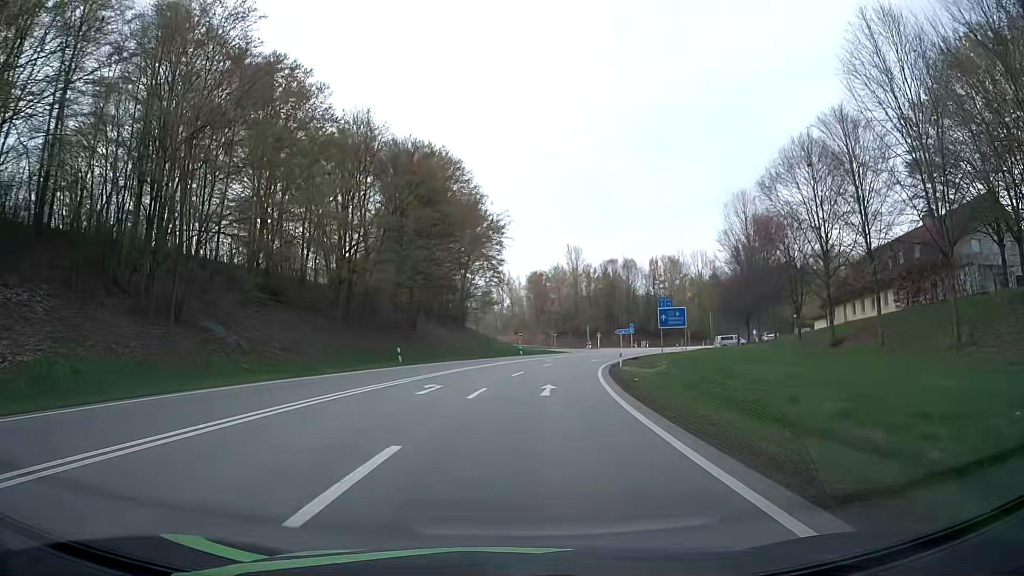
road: primary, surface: asphalt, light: Day
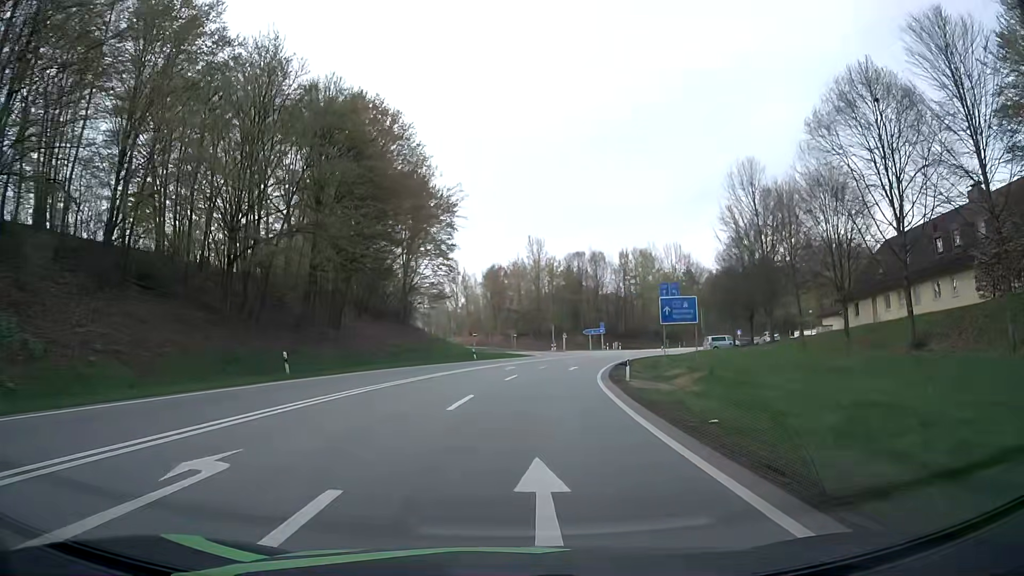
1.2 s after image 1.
(+0.4, +14.6) m; +3°
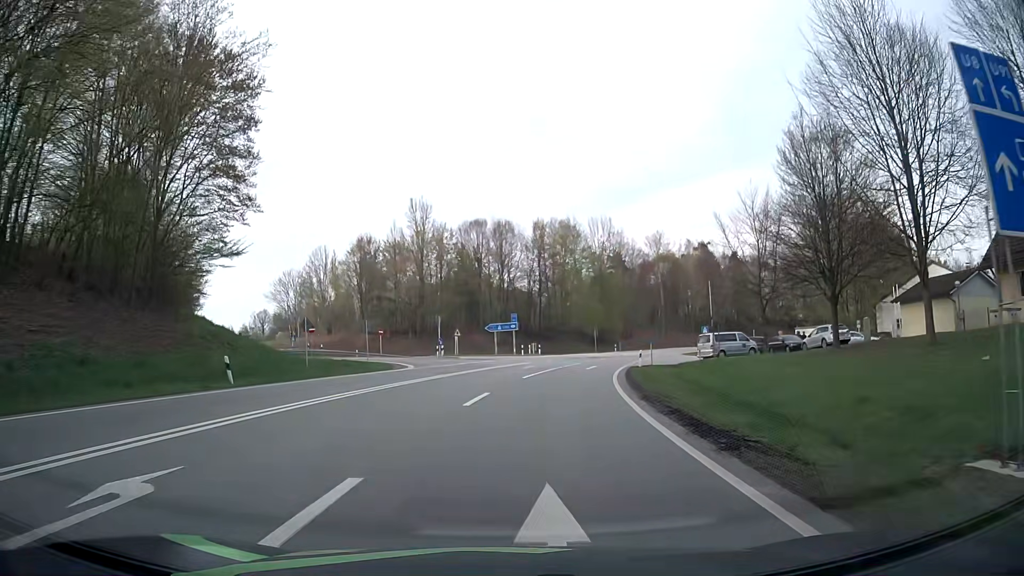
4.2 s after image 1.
(+2.8, +35.4) m; +9°
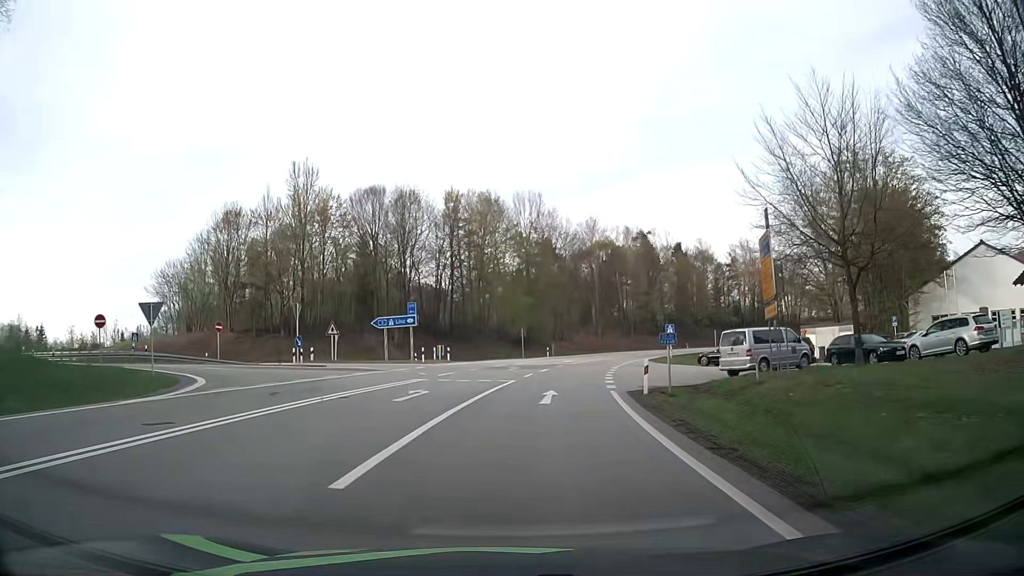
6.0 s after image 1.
(+1.3, +21.2) m; +7°
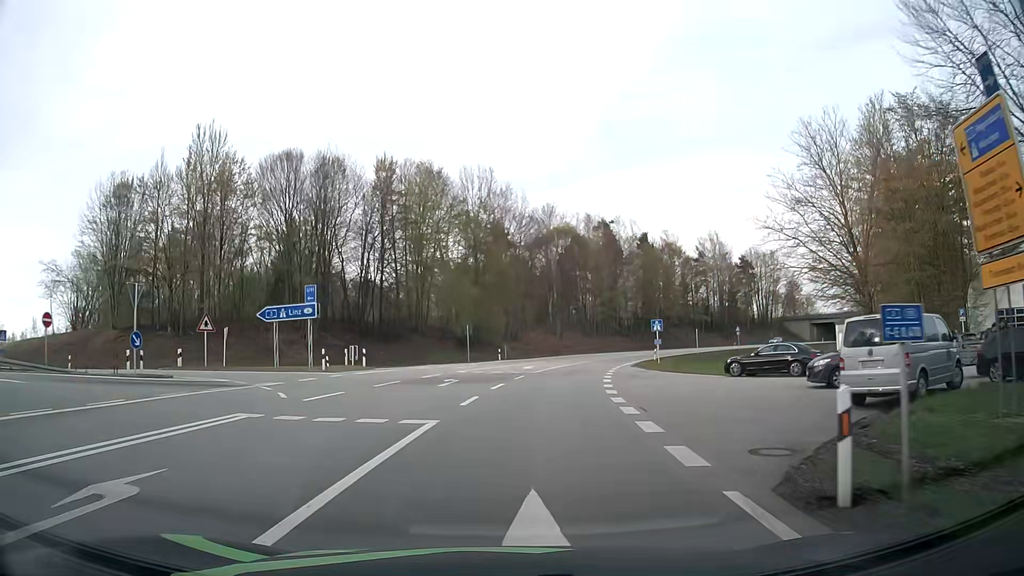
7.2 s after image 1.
(+0.7, +14.4) m; +5°
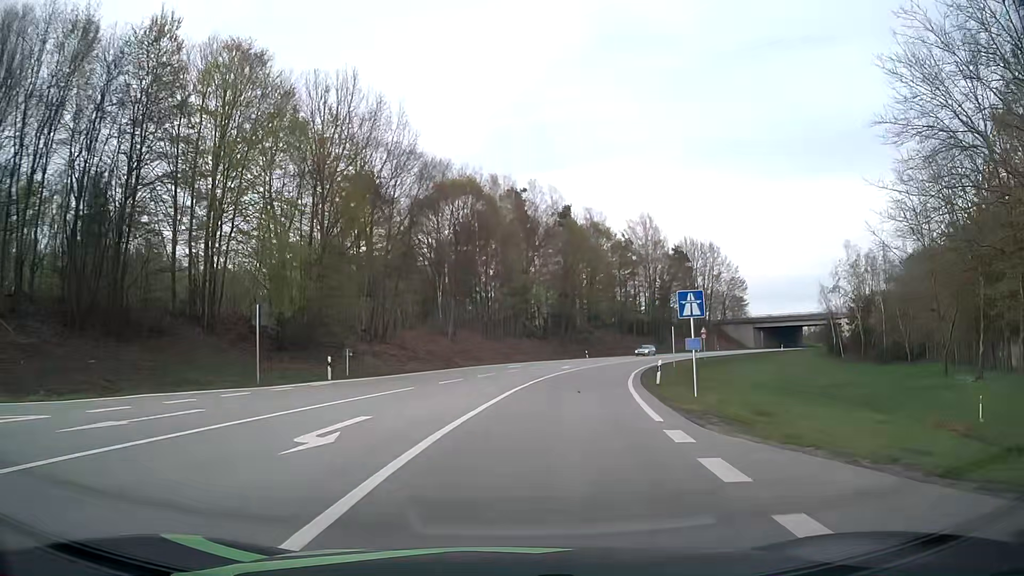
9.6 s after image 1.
(+2.2, +30.6) m; +9°
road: motorway_link
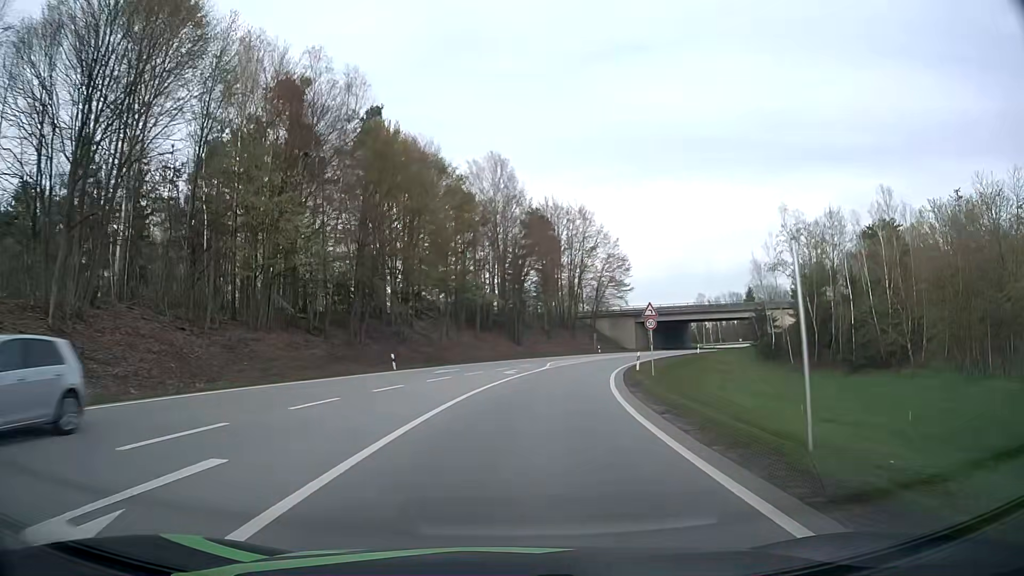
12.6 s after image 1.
(+5.6, +41.3) m; +15°
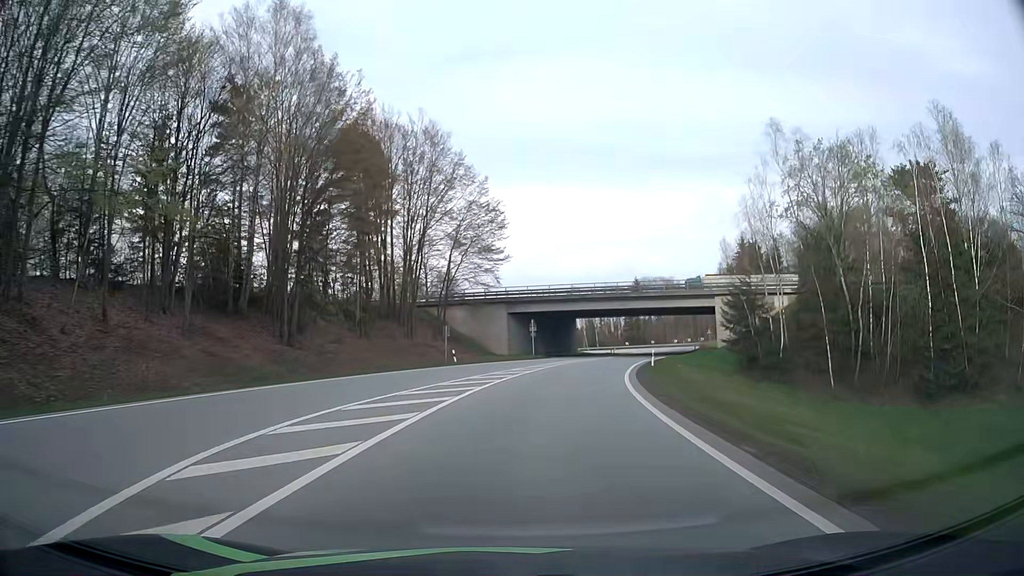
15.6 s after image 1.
(+4.8, +42.3) m; +13°
(0, +10) (+1, +20) (+3, +30) (+5, +40) (+7, +49) (+10, +59) (+13, +68) (+17, +78) (+20, +87) (+23, +97) m
